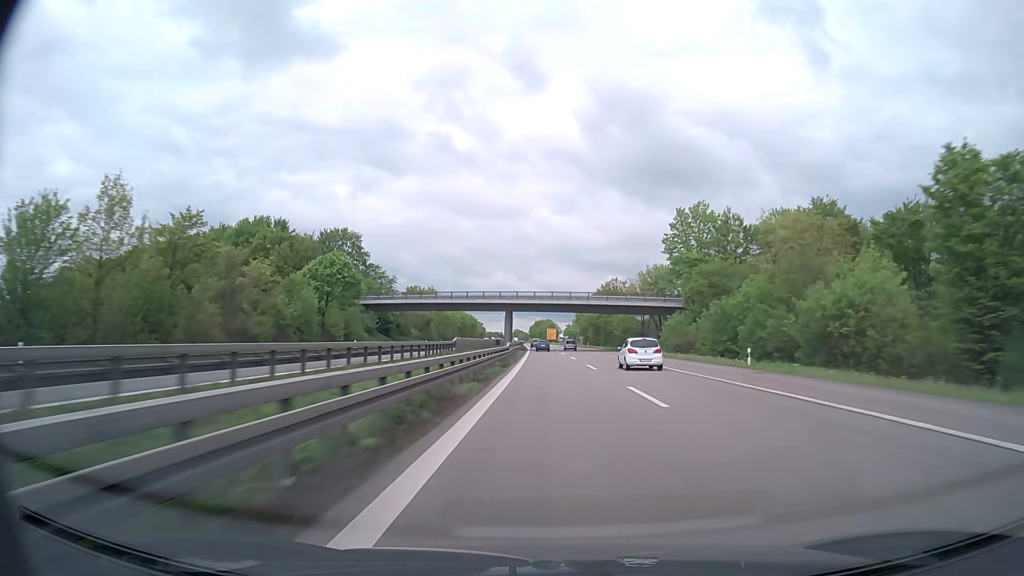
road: trunk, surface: asphalt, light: Day
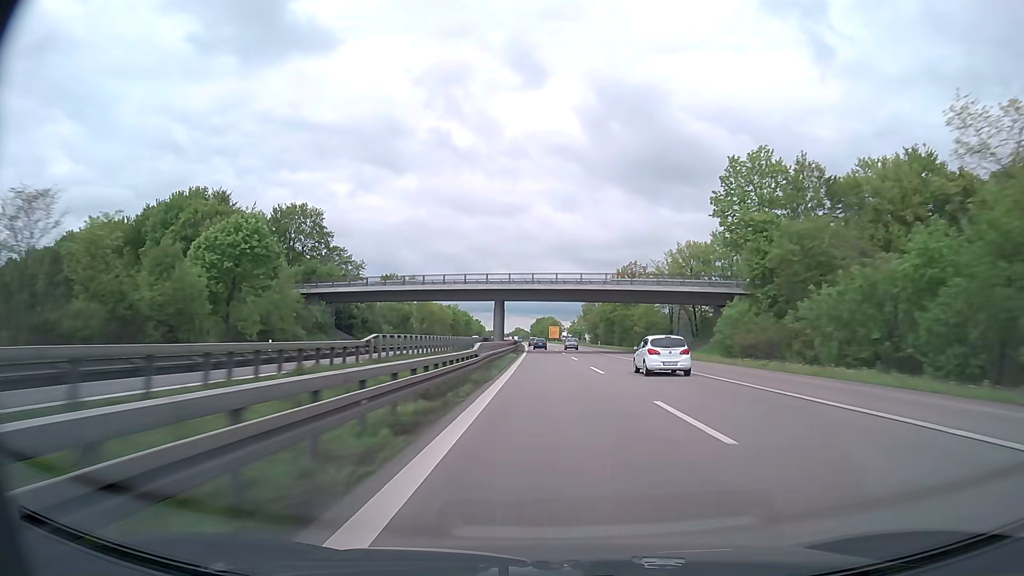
(0.0, +23.1) m; 0°
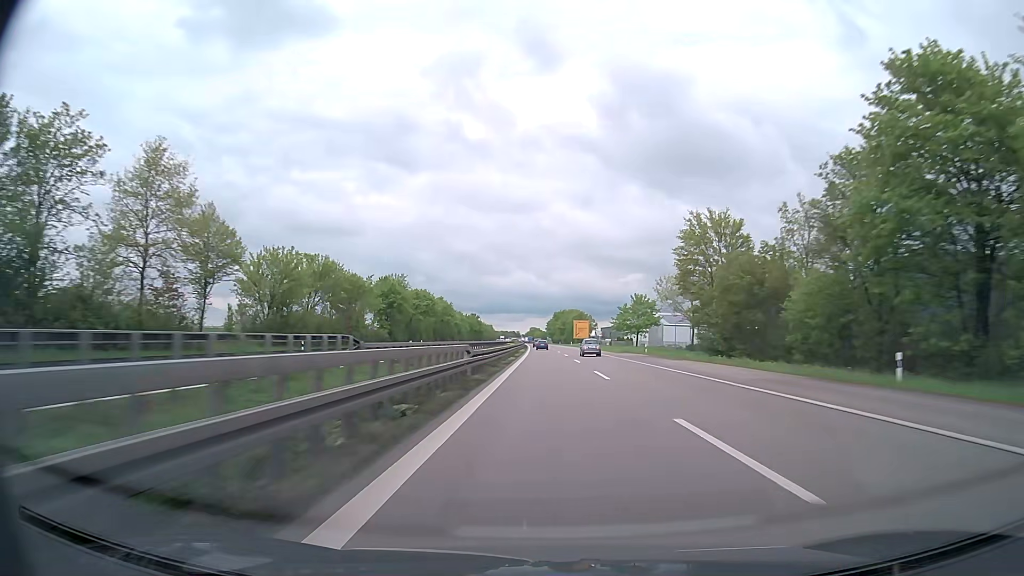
(-1.2, +93.1) m; -1°
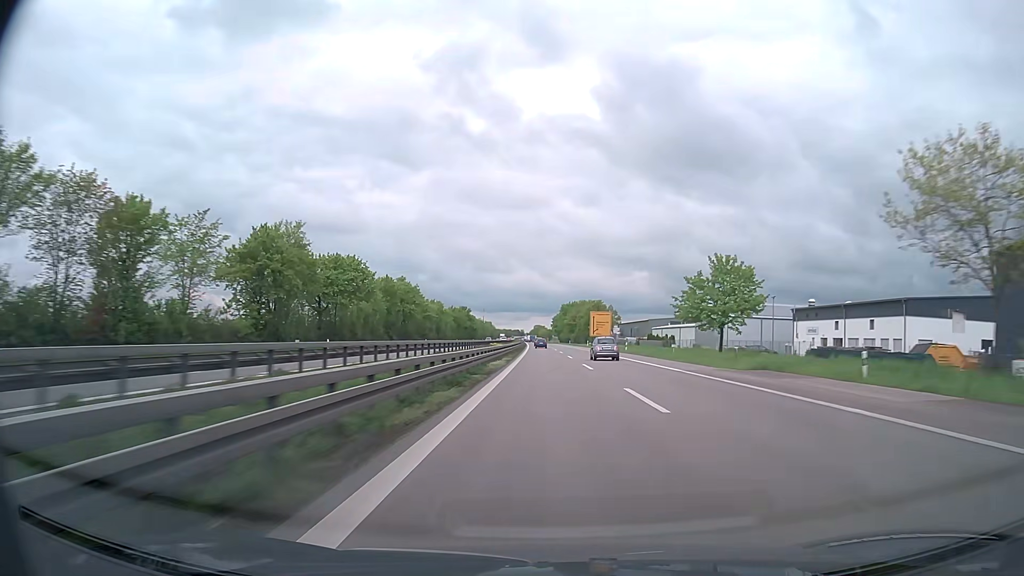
(-0.4, +47.2) m; -1°
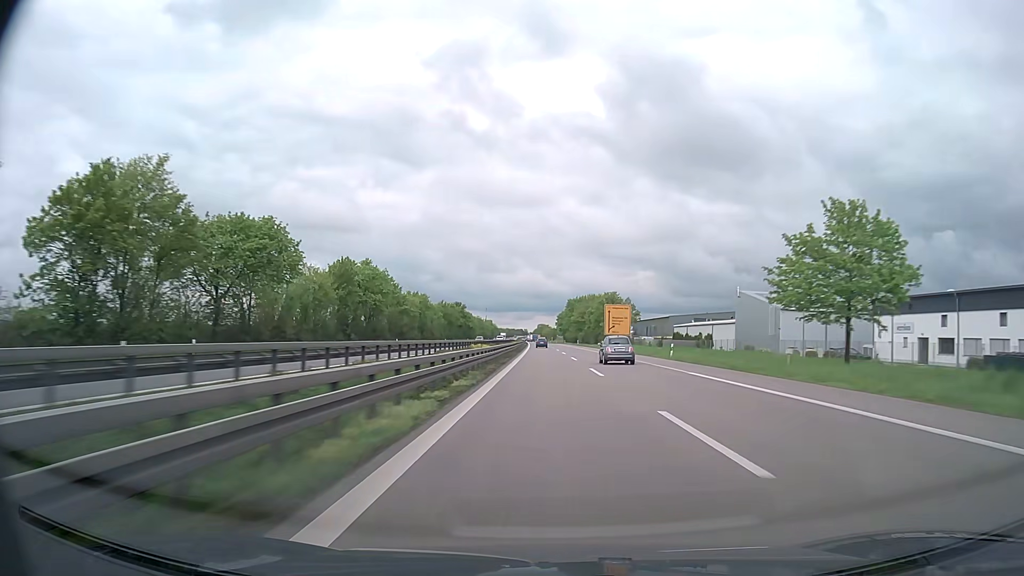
(-0.1, +23.8) m; 0°
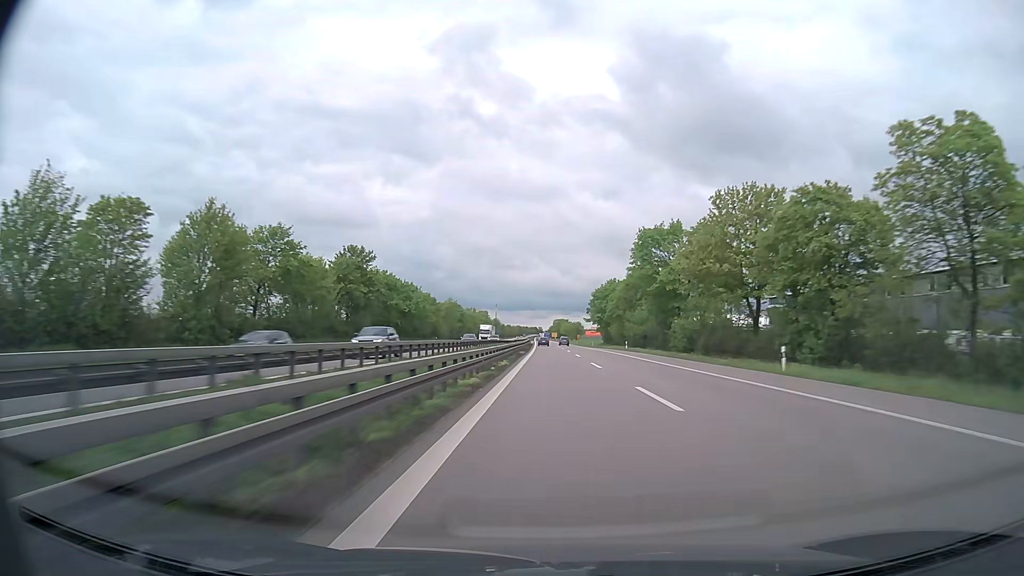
(-1.9, +120.1) m; -1°
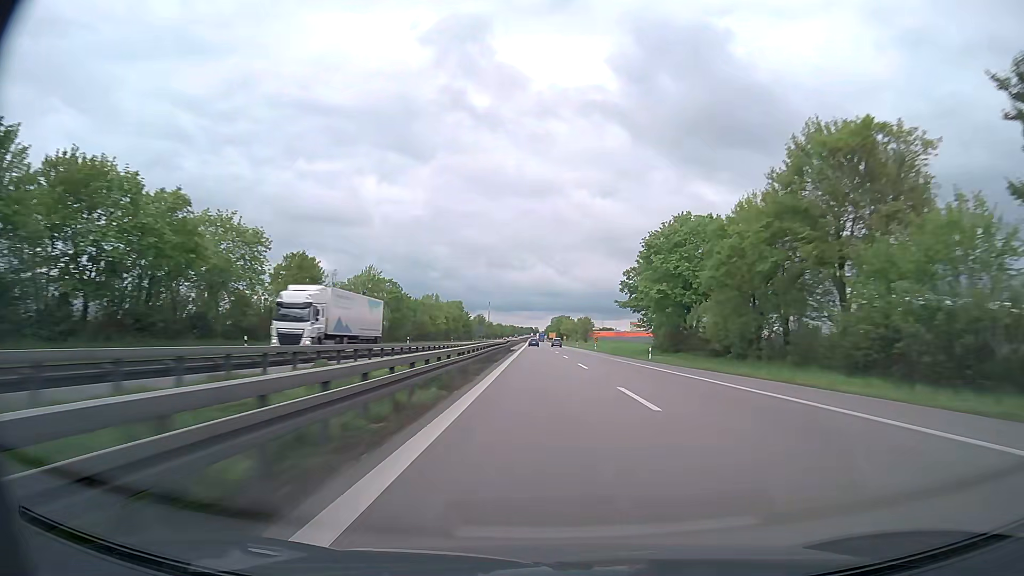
(+0.1, +72.2) m; 0°
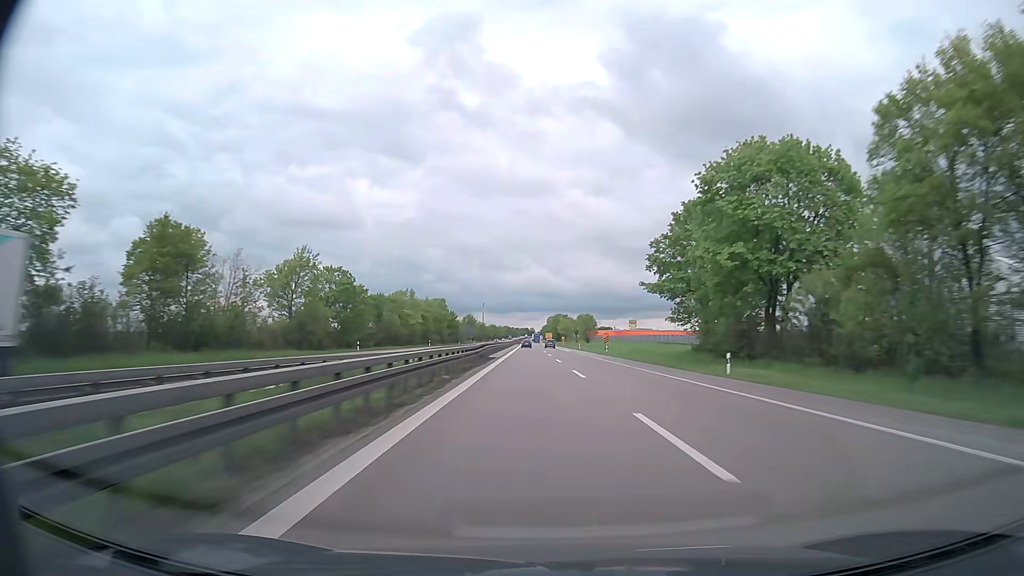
(+0.1, +24.0) m; 0°
(0, +10) (0, +20) (0, +30) (0, +40) (0, +50) (0, +60) (0, +70) (0, +80) (0, +90) (0, +100) m
